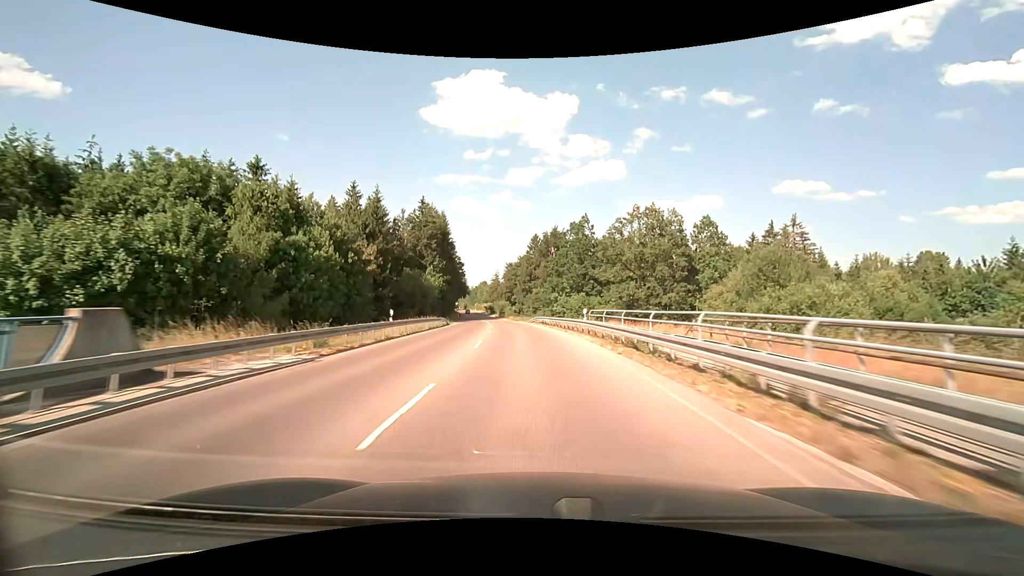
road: tertiary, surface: asphalt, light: Day
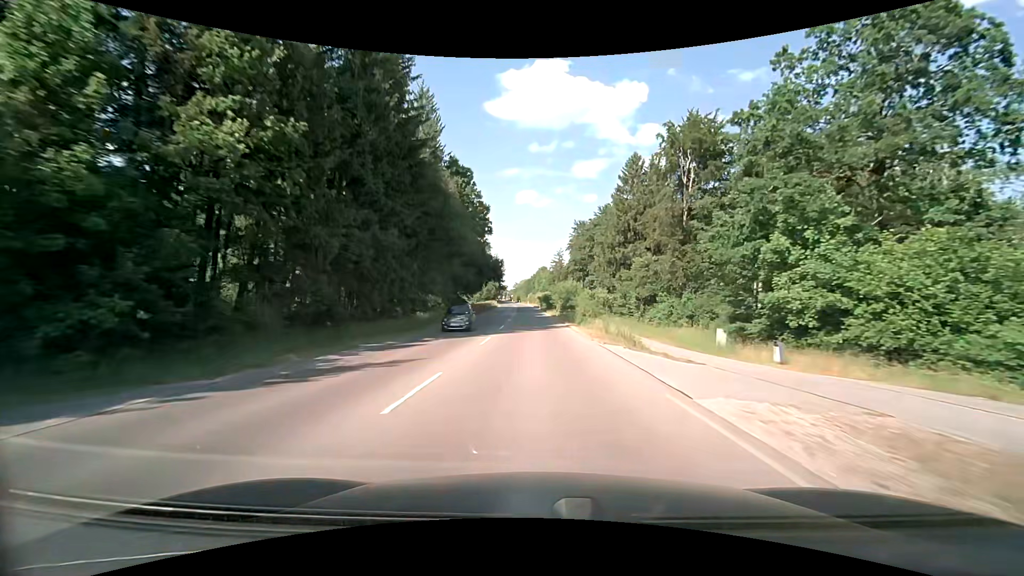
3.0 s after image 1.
(-4.8, +70.4) m; -7°
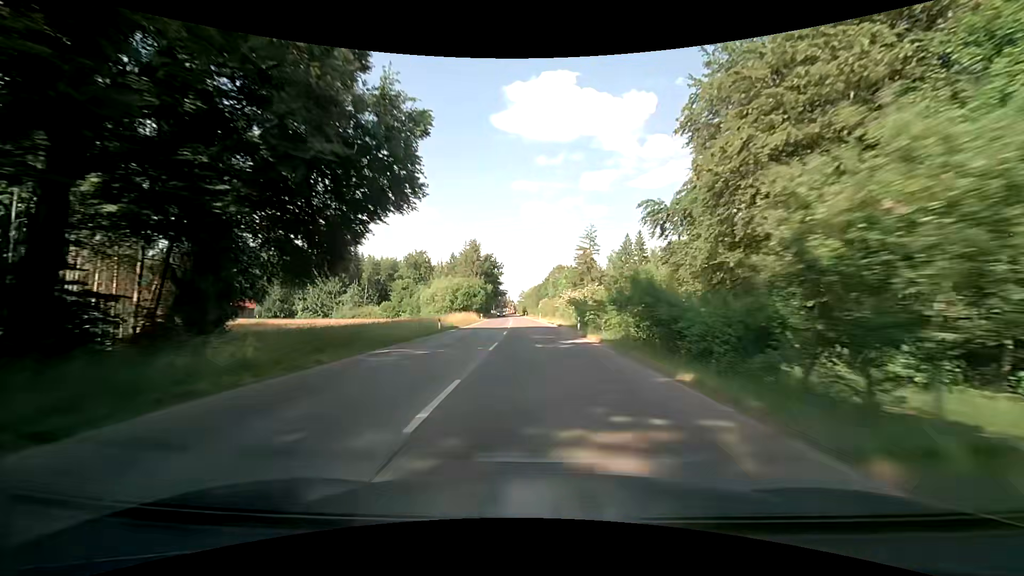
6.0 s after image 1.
(-1.7, +71.3) m; -1°
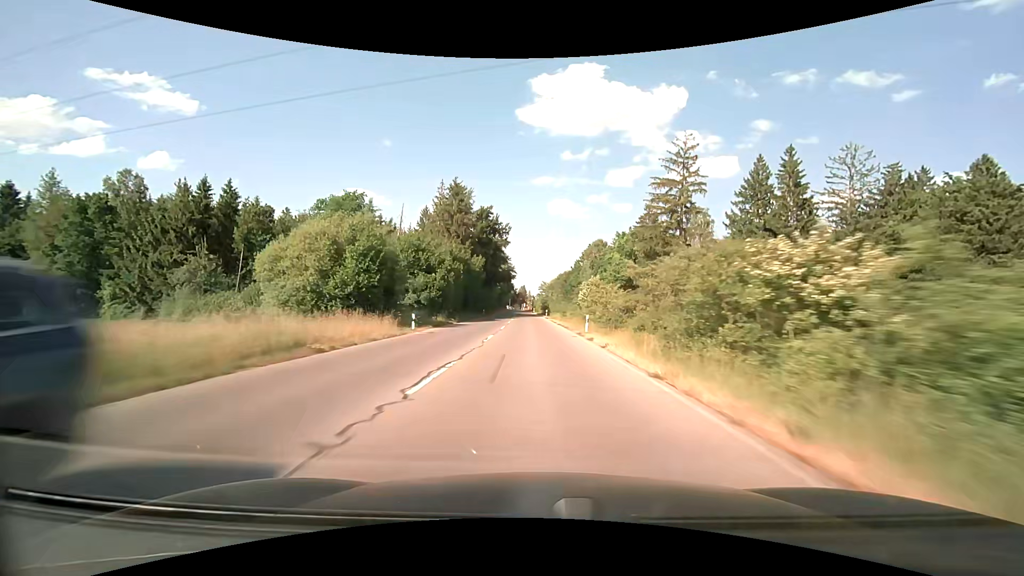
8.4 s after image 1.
(-0.8, +56.2) m; -2°
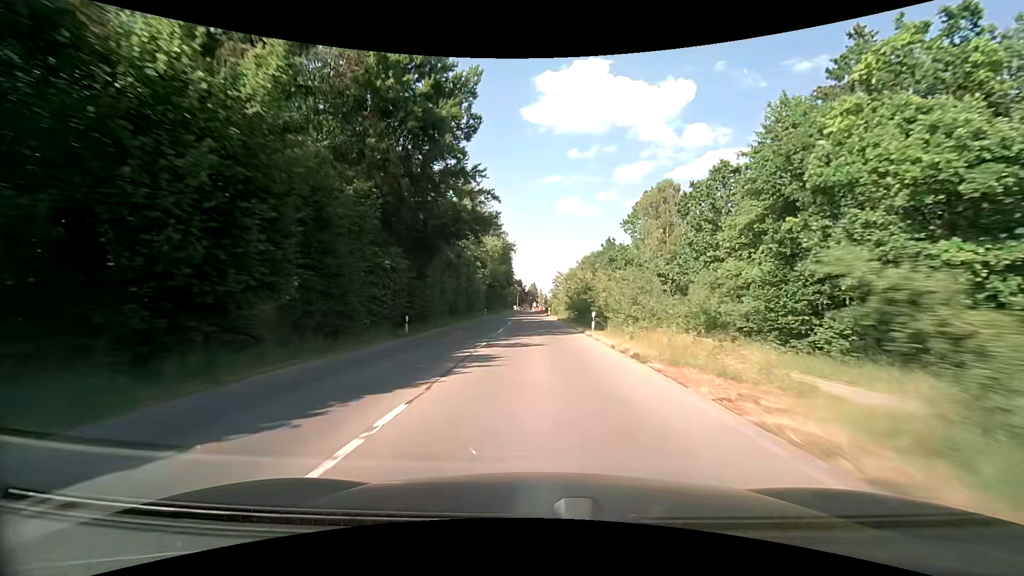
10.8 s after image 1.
(-0.8, +51.9) m; -1°
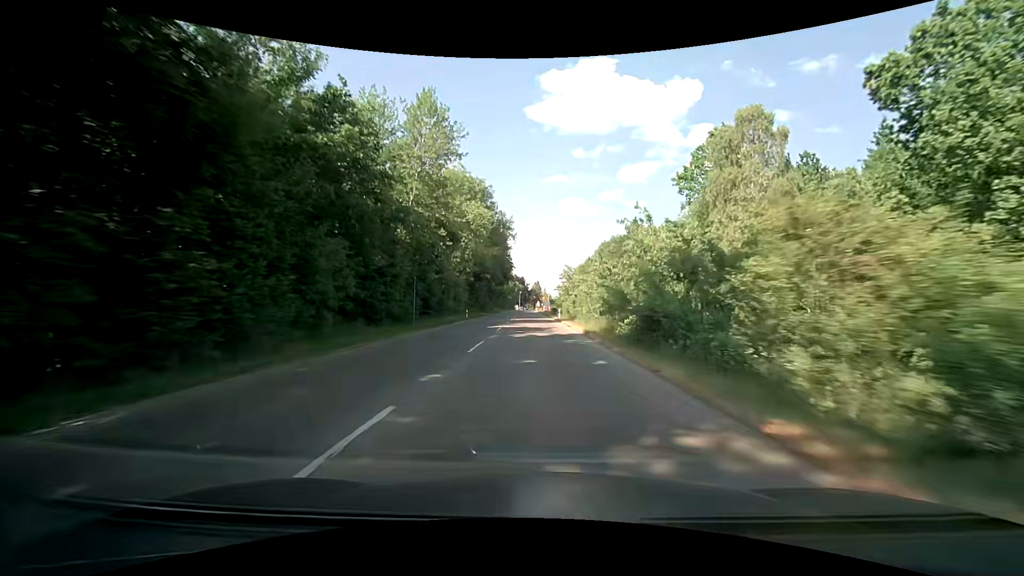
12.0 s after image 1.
(-0.1, +23.6) m; 0°
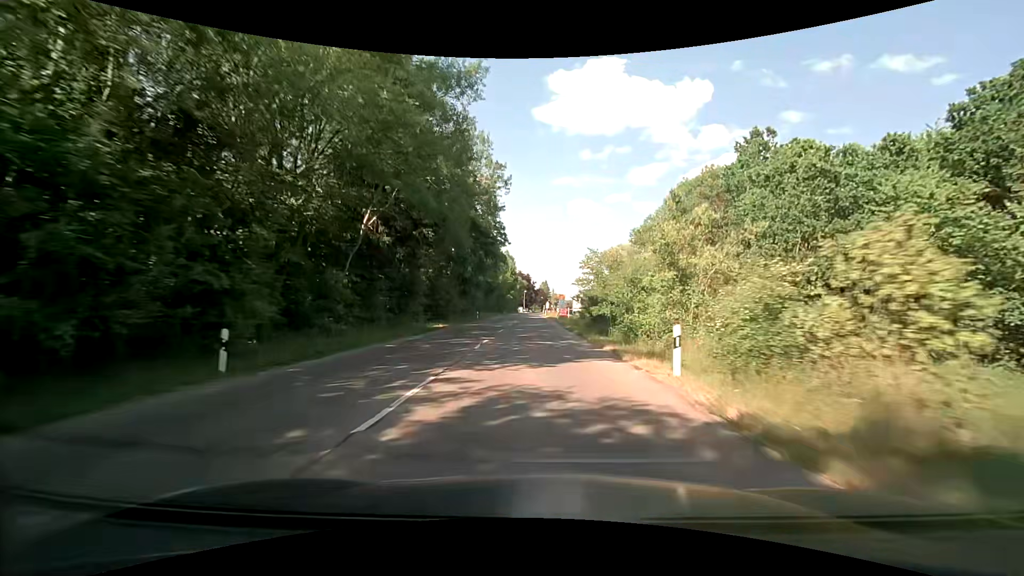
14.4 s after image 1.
(-0.3, +41.6) m; -1°
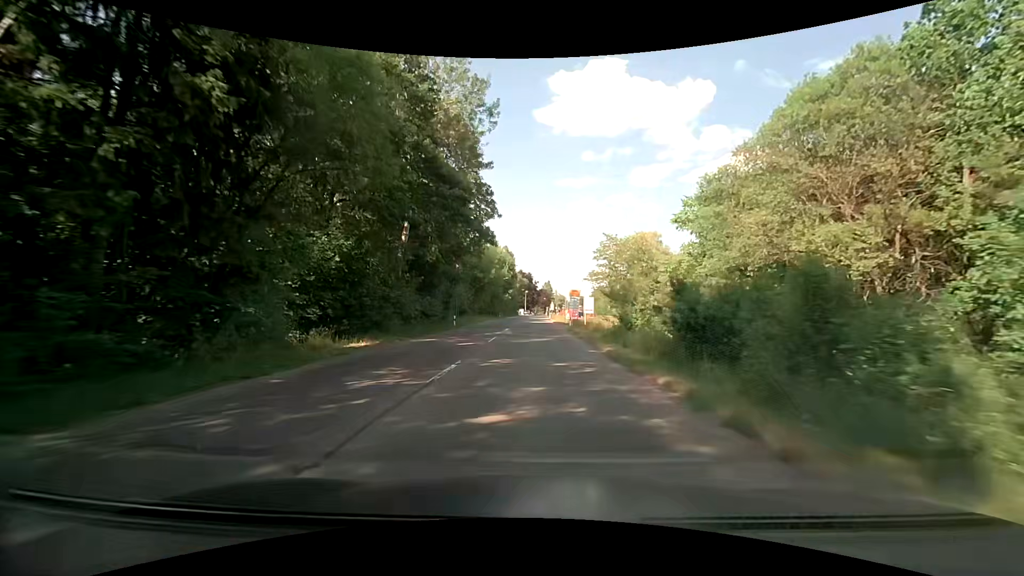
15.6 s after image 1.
(-0.1, +18.7) m; 0°
(0, +10) (0, +20) (0, +30) (0, +40) (0, +50) (-1, +60) (-1, +70) (-1, +80) (-1, +90) (0, +100) m
